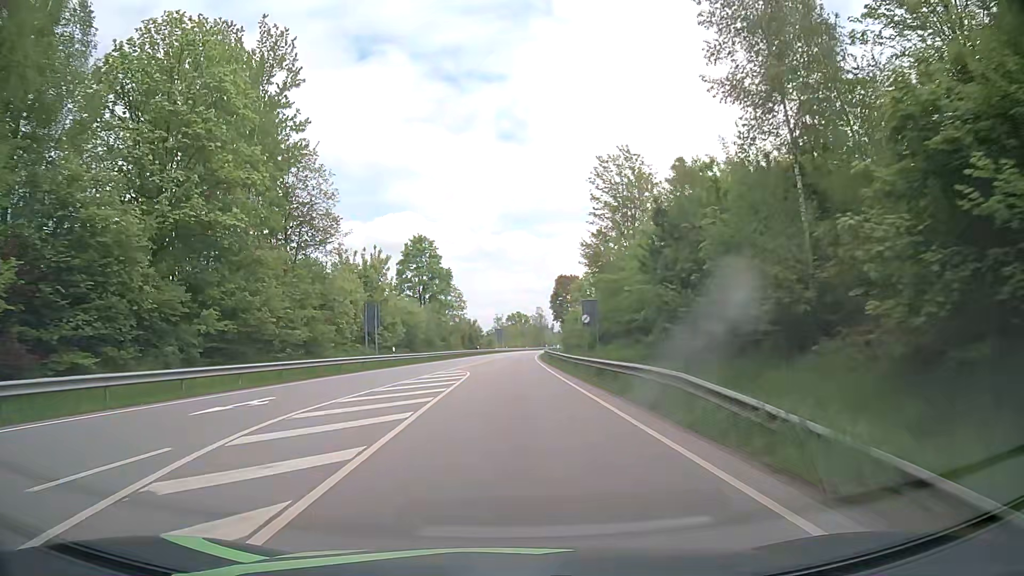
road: primary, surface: asphalt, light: Day
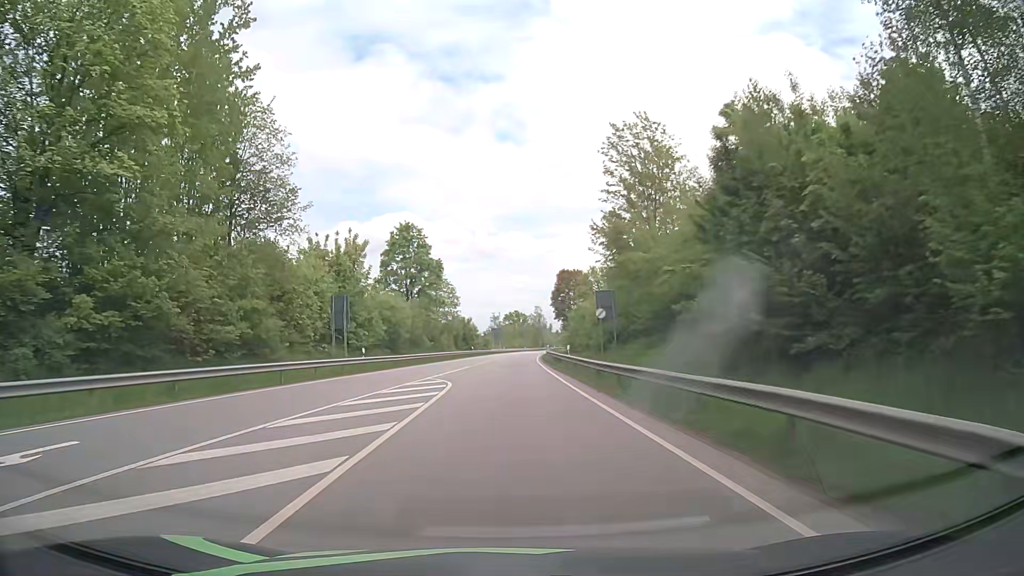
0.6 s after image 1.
(0.0, +9.2) m; 0°
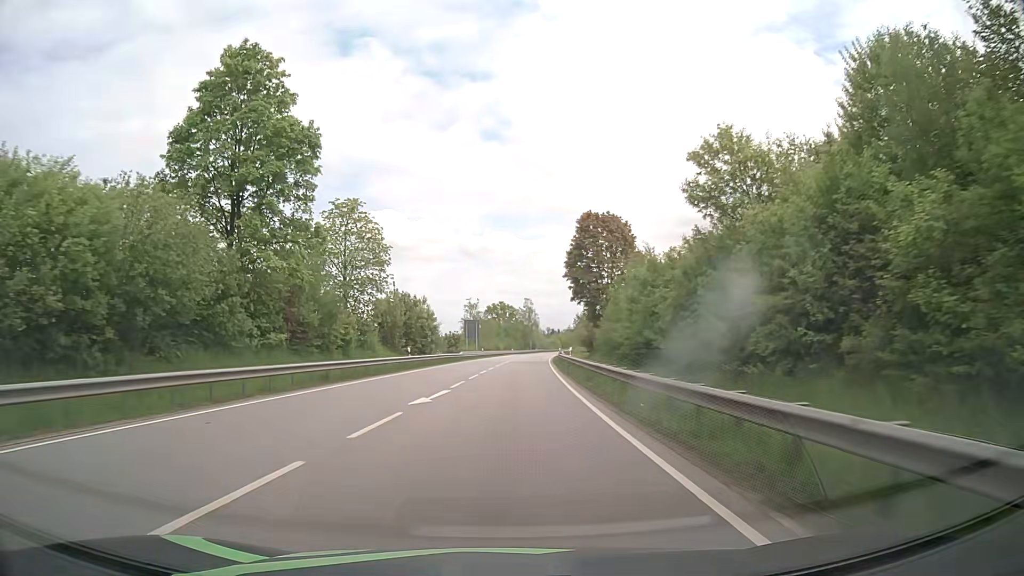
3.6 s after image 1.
(+0.5, +47.3) m; +2°
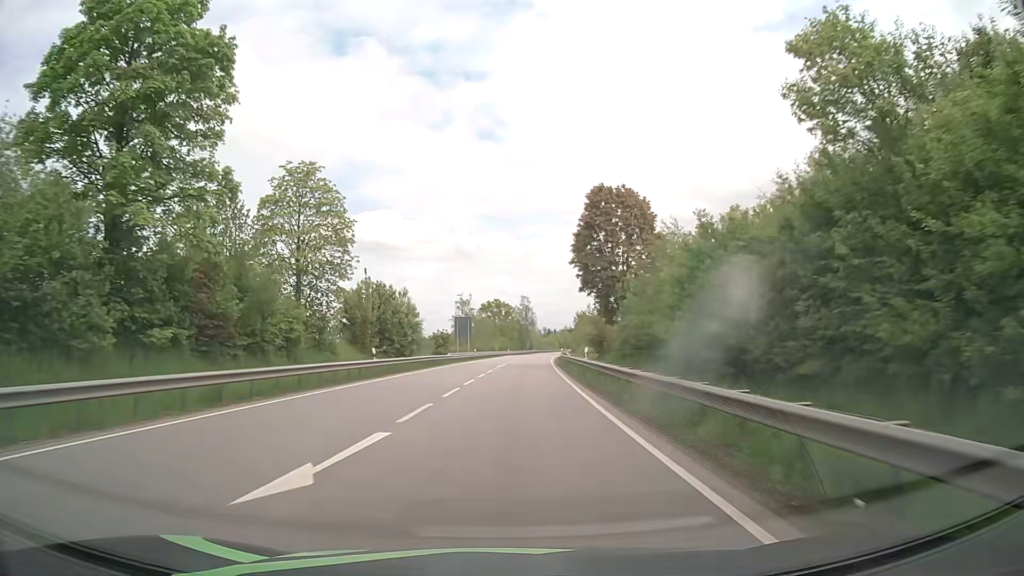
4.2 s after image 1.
(0.0, +10.1) m; 0°
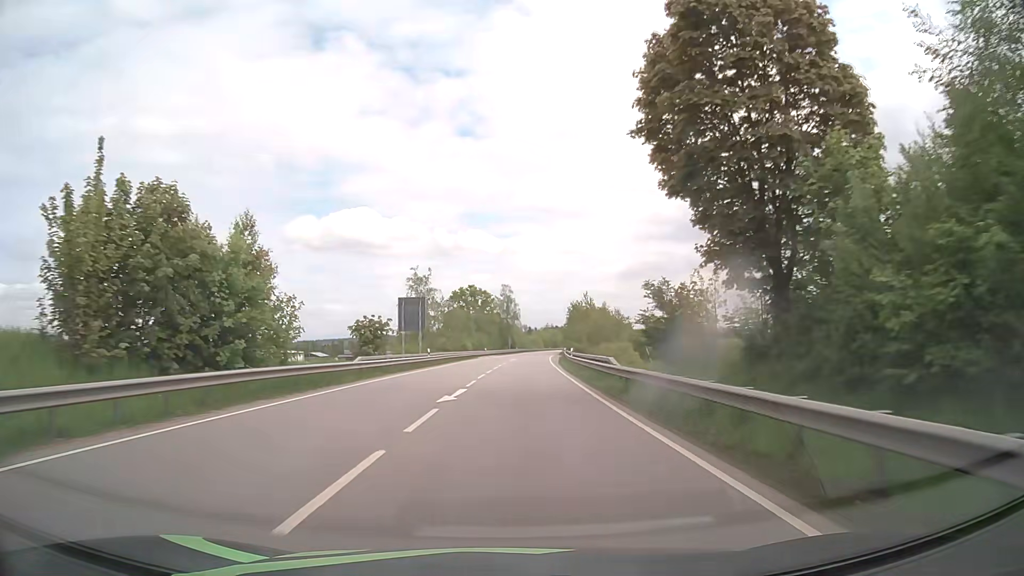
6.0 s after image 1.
(+0.2, +31.5) m; +2°
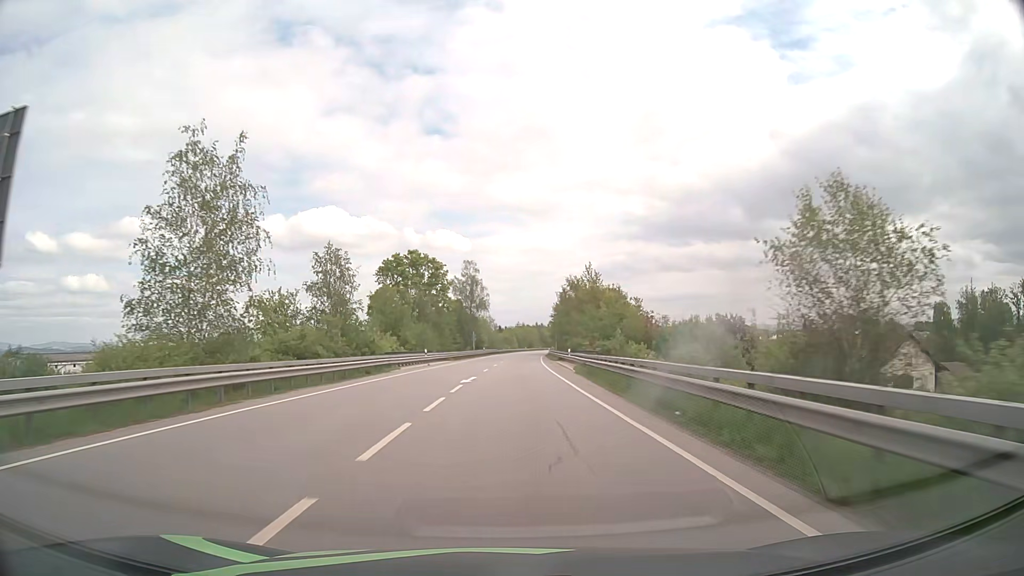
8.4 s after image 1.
(+0.8, +45.3) m; +2°
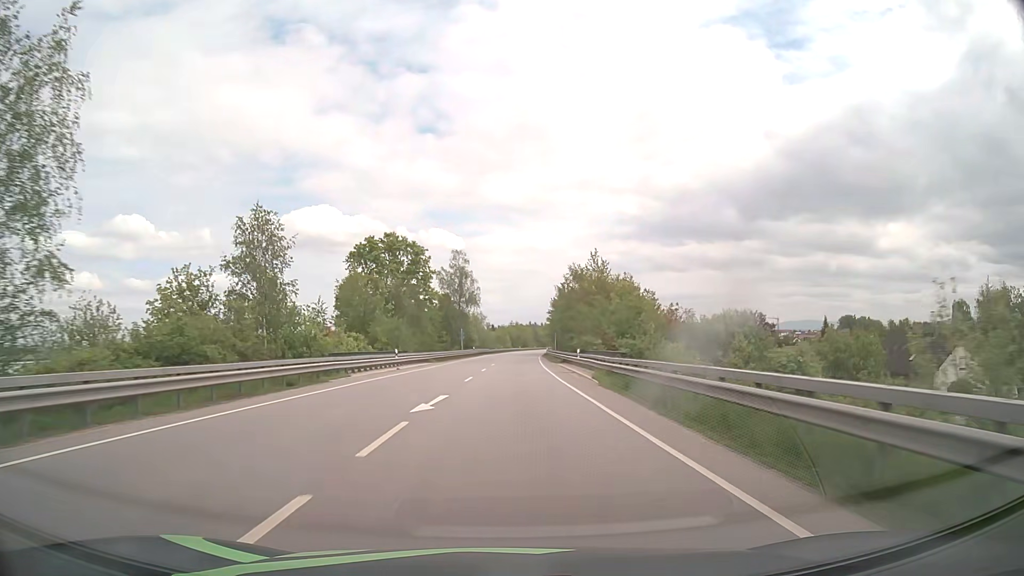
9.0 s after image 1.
(+0.1, +11.9) m; +1°
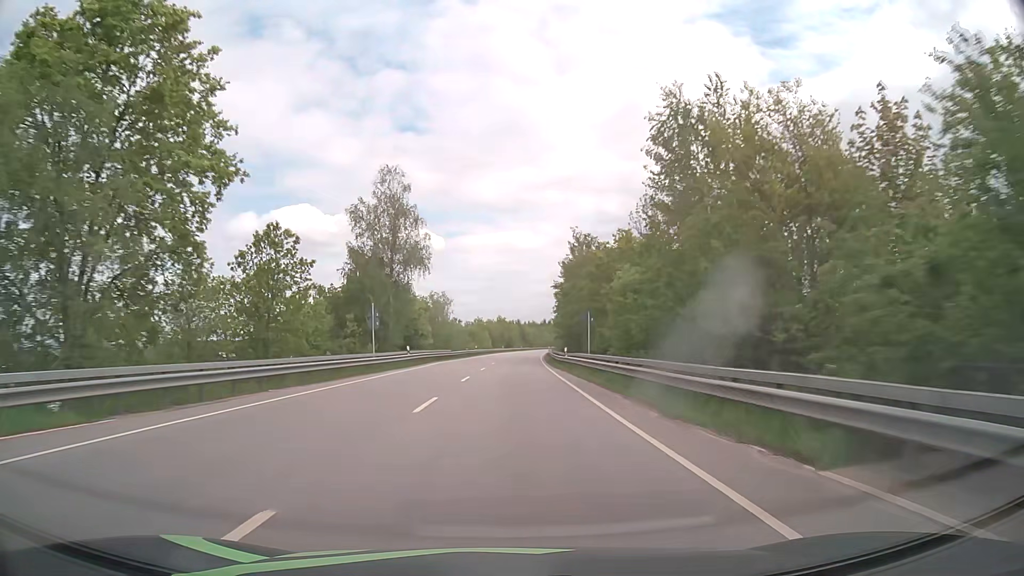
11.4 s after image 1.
(+0.7, +49.9) m; +2°
